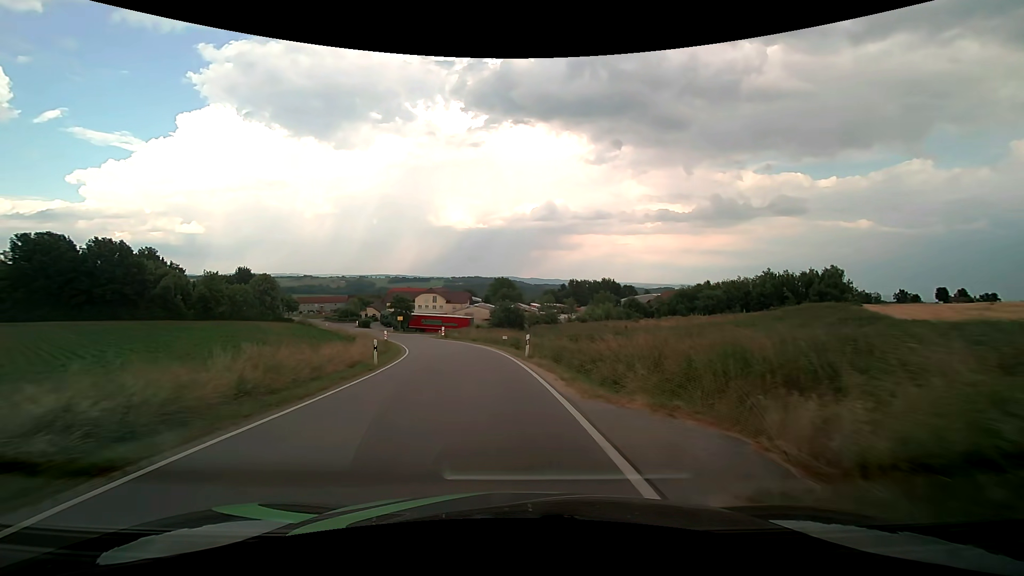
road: tertiary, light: Day
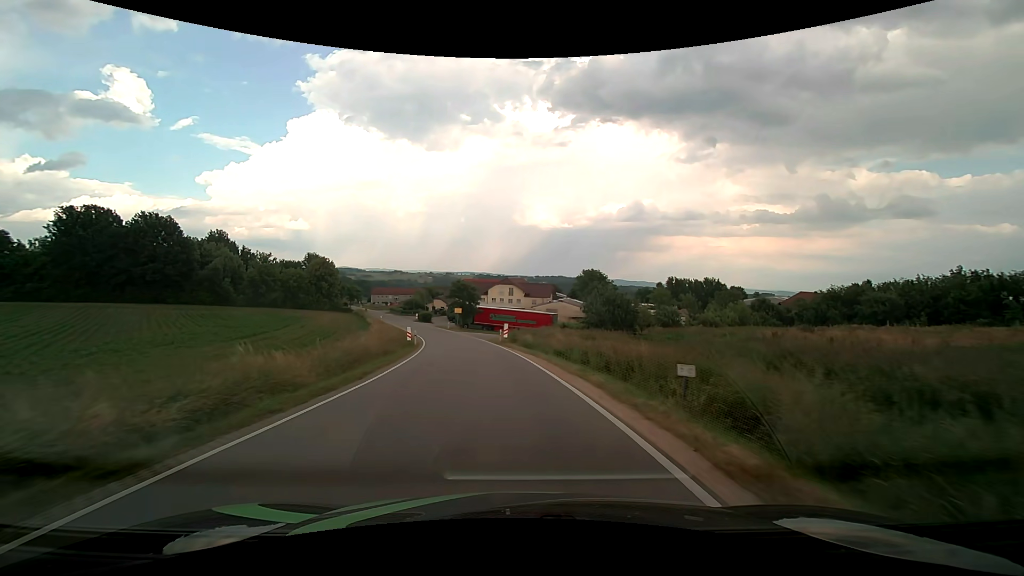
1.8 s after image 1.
(-2.0, +25.4) m; -9°
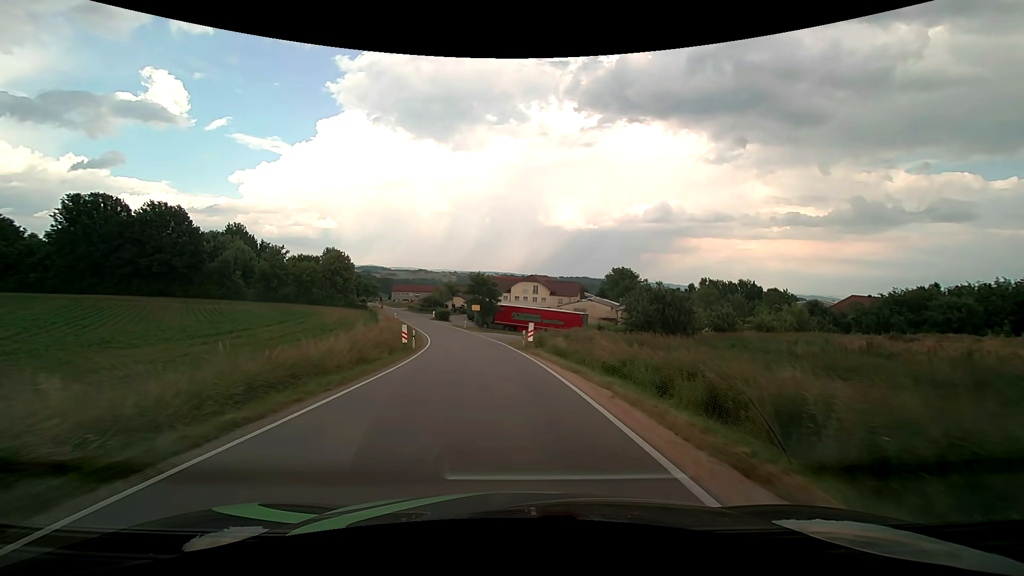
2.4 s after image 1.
(-0.2, +8.4) m; -3°
(0, +10) (-1, +20) (-2, +30) (-4, +40) (-5, +50) (-8, +59) (-10, +69) (-13, +79) (-16, +88) (-19, +98) m
